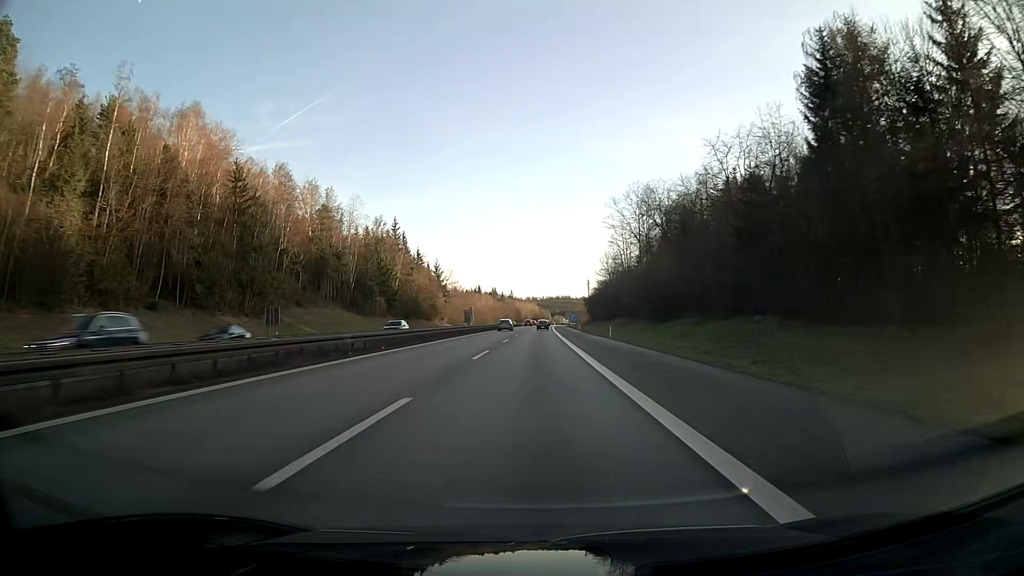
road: motorway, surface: asphalt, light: Day
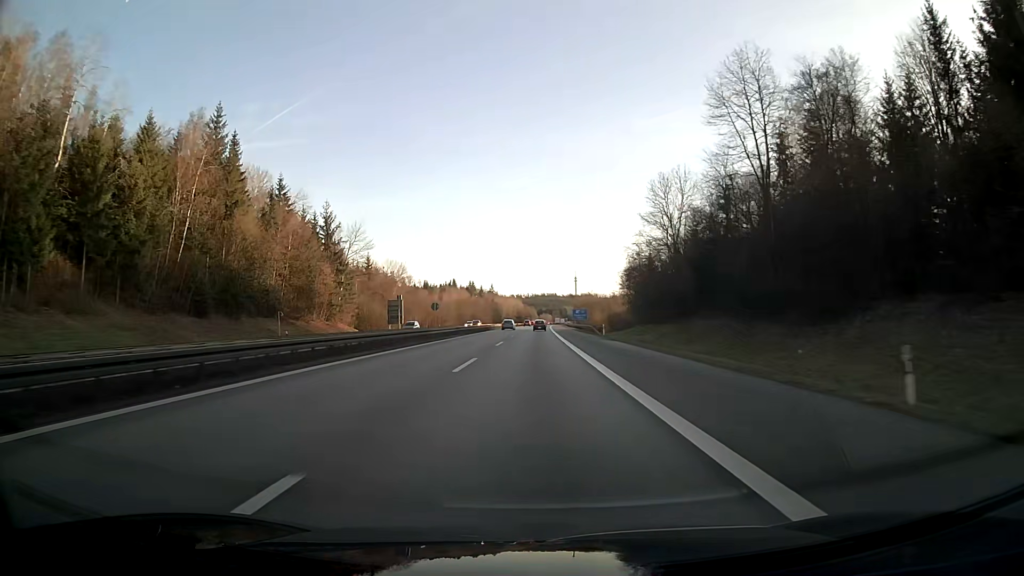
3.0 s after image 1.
(+1.0, +95.4) m; +1°
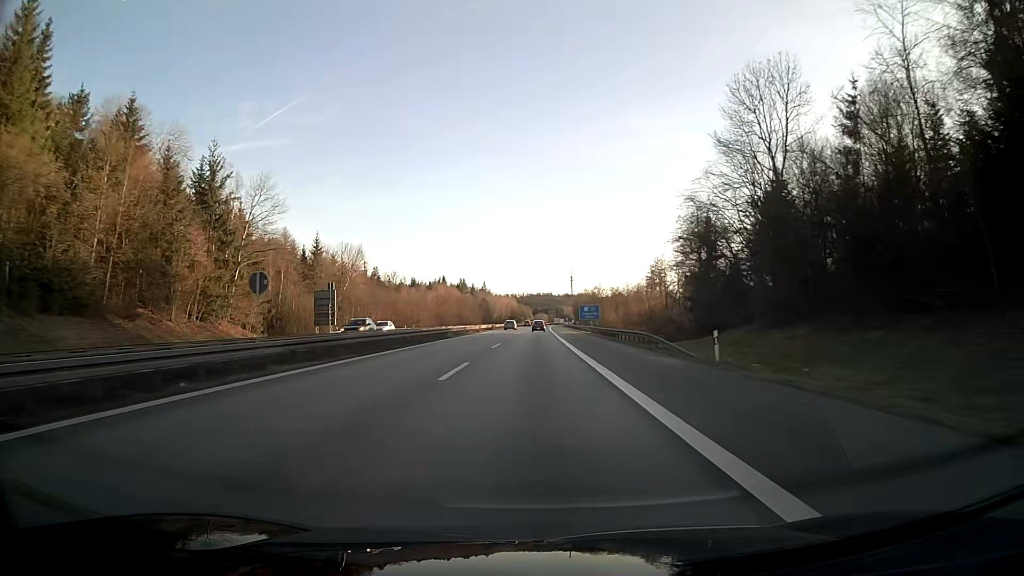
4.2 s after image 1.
(+0.1, +38.2) m; 0°
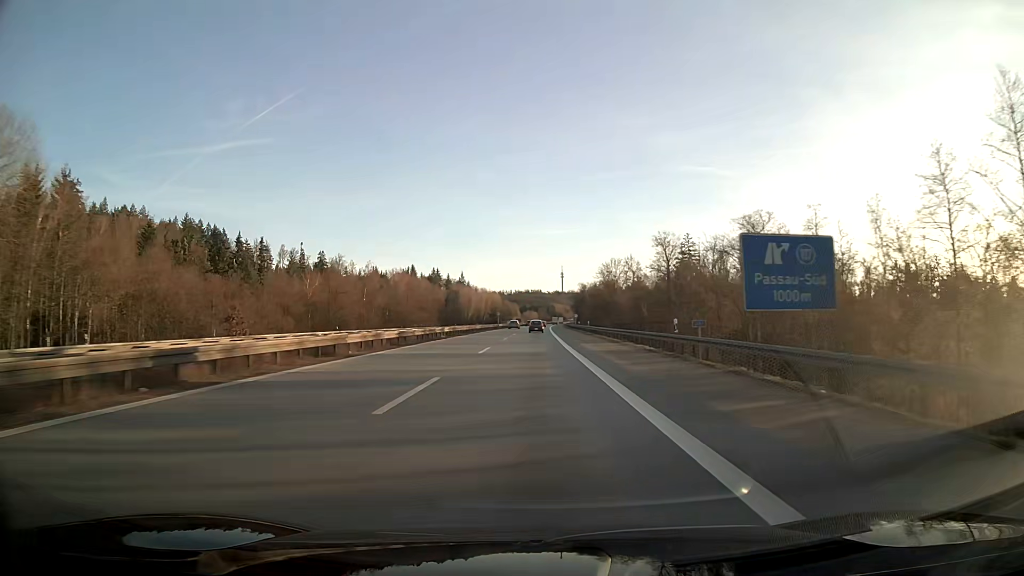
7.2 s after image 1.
(+0.9, +95.3) m; +1°
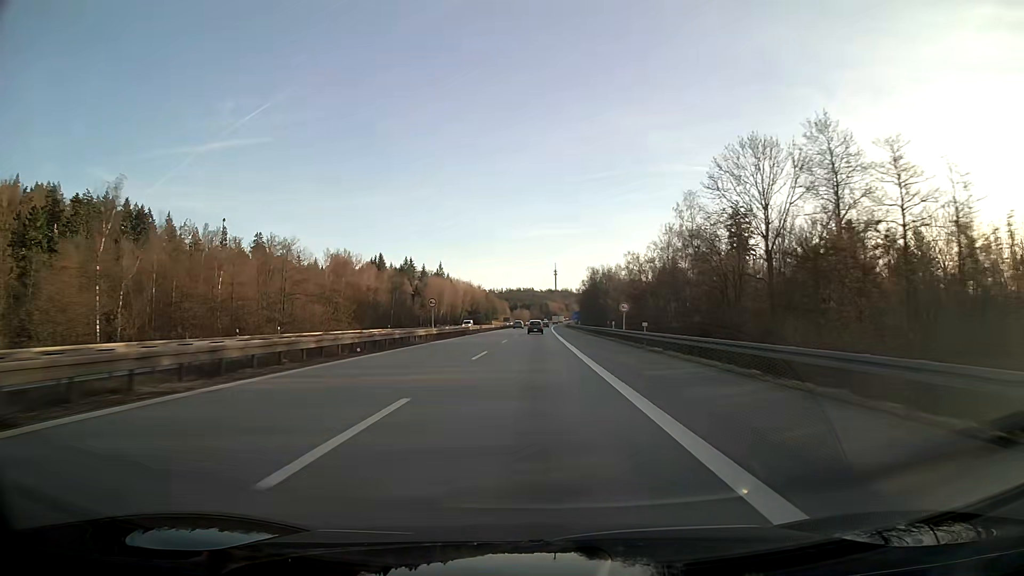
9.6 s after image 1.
(+0.4, +76.3) m; +1°
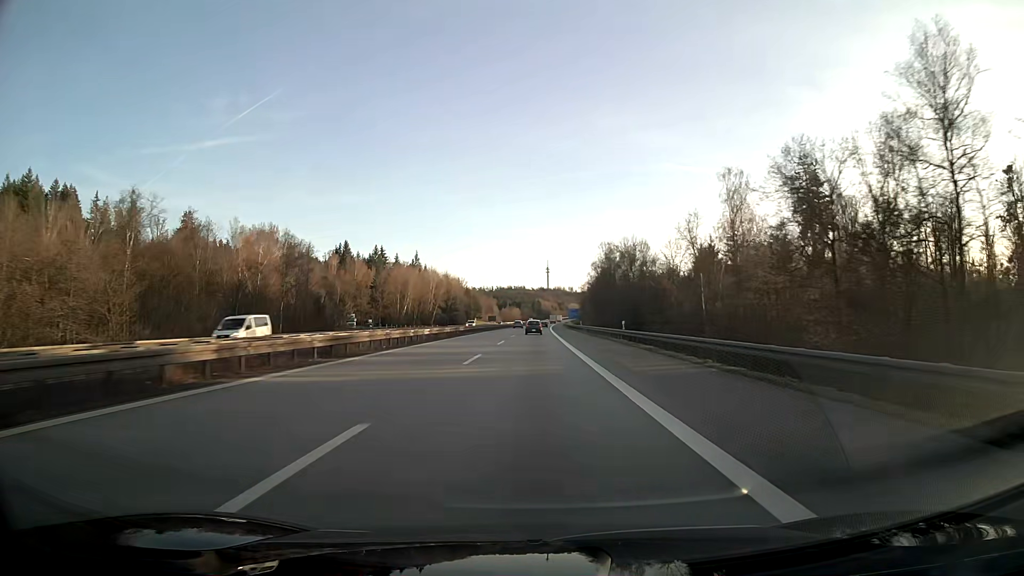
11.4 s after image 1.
(+0.4, +57.1) m; +1°
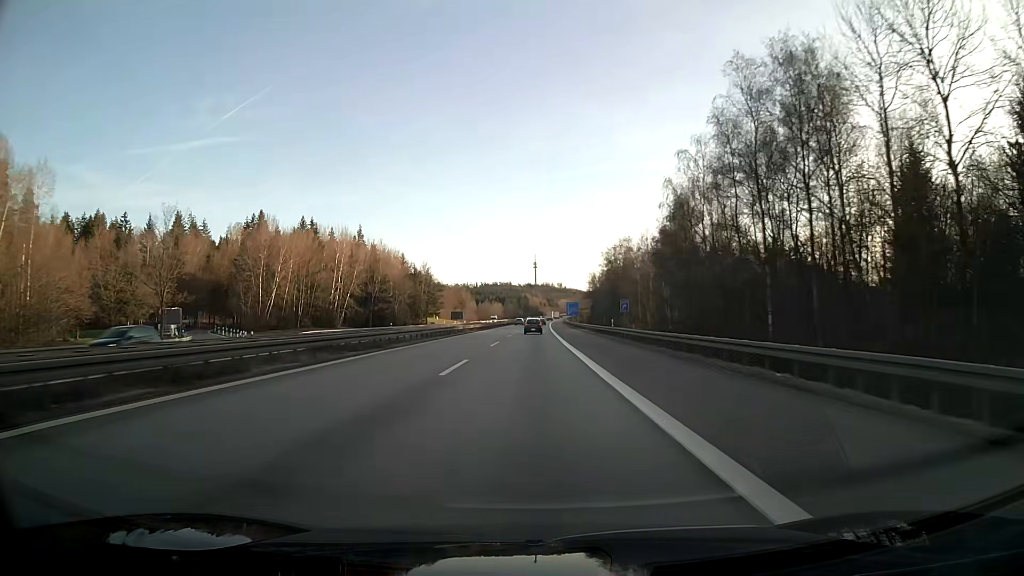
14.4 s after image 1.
(+0.9, +94.2) m; +1°
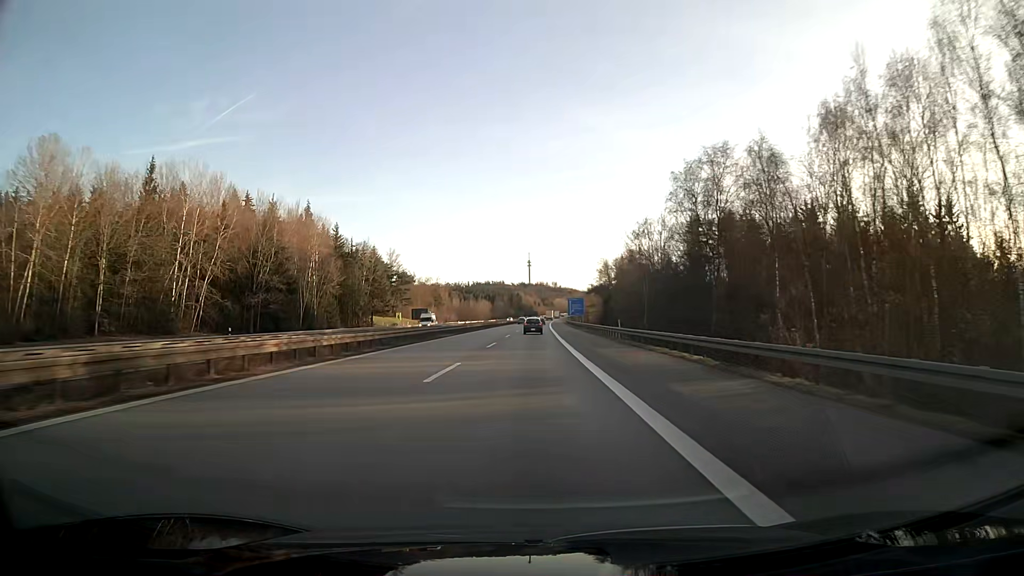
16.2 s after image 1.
(+0.3, +55.9) m; 0°
